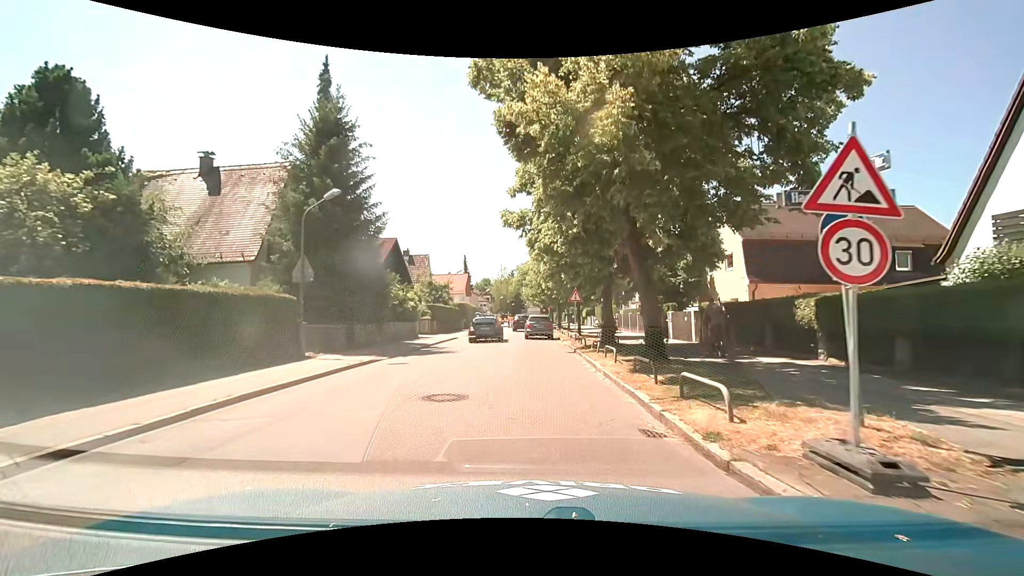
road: tertiary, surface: asphalt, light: Day
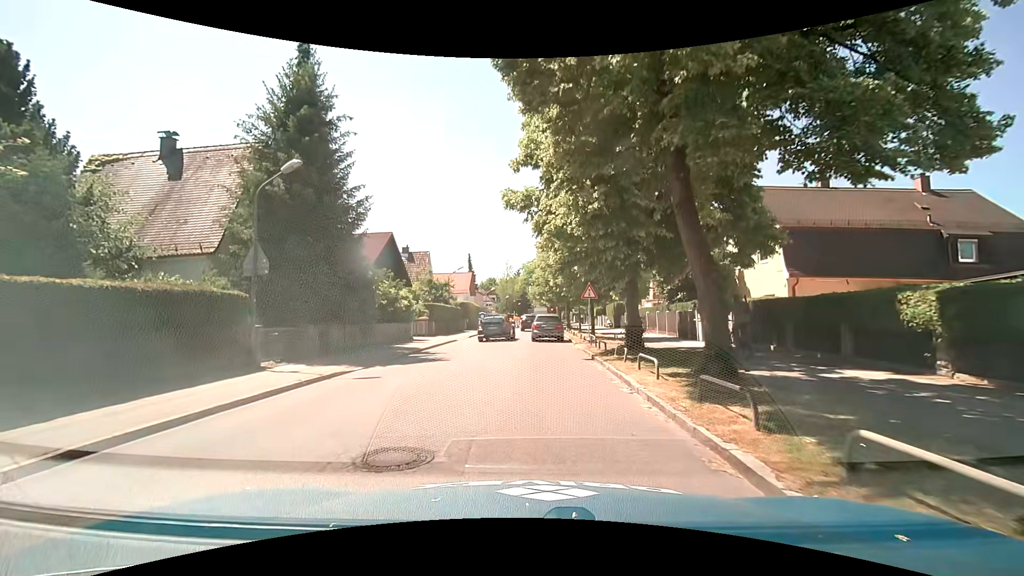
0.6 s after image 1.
(0.0, +3.6) m; -1°
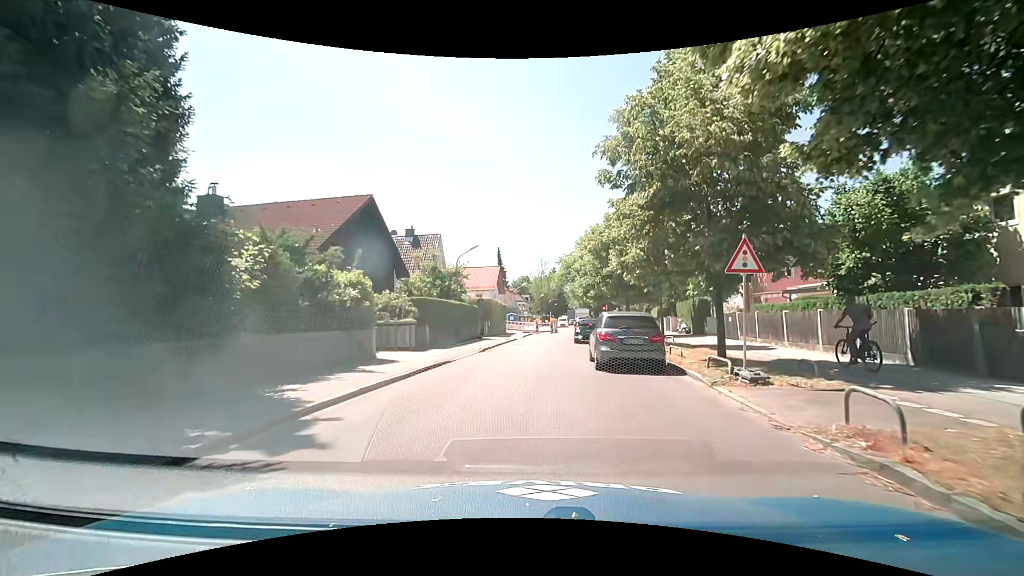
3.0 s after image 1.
(-0.5, +14.5) m; -6°
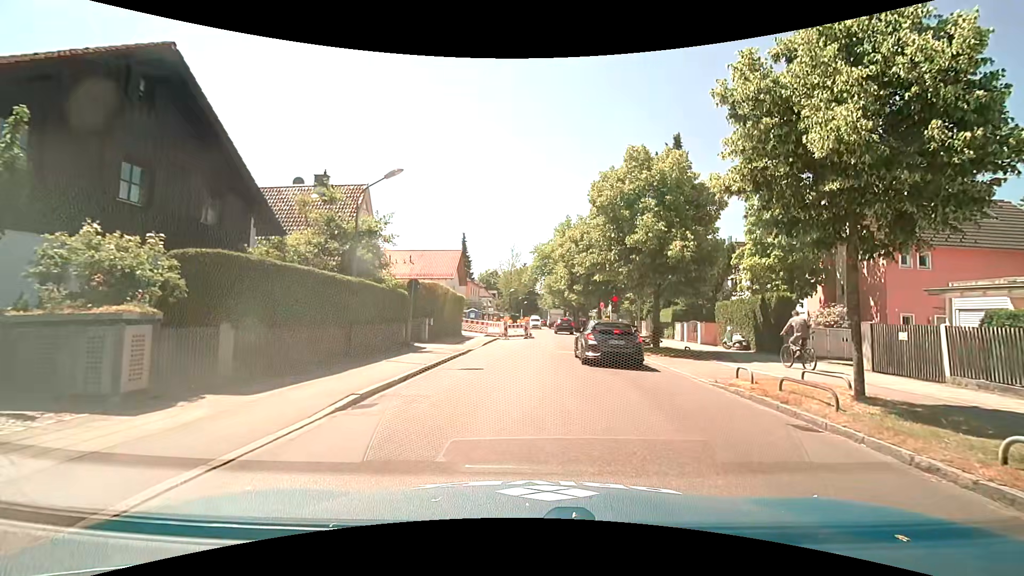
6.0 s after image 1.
(+0.5, +14.9) m; +6°
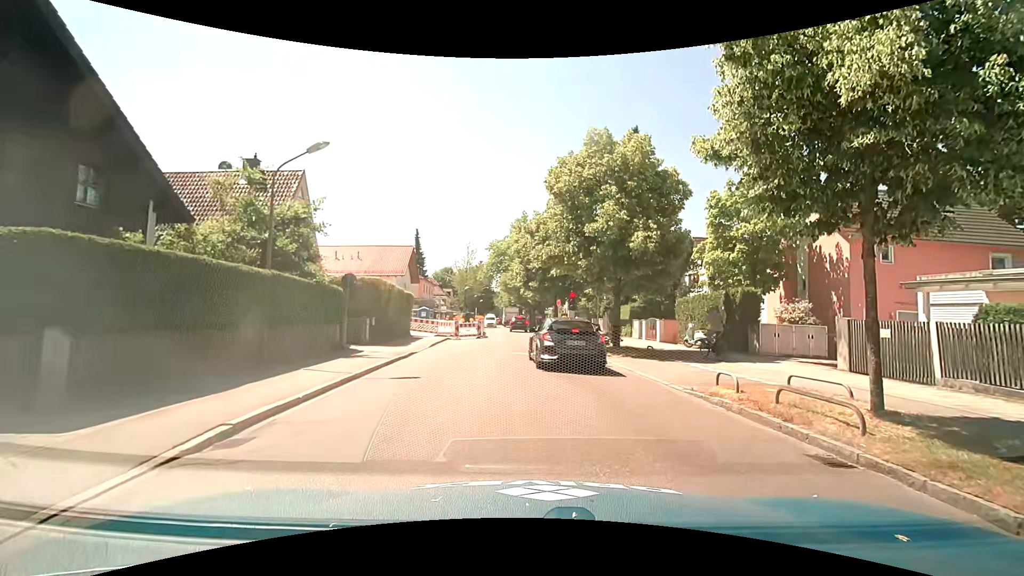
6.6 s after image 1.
(+0.1, +2.1) m; +5°
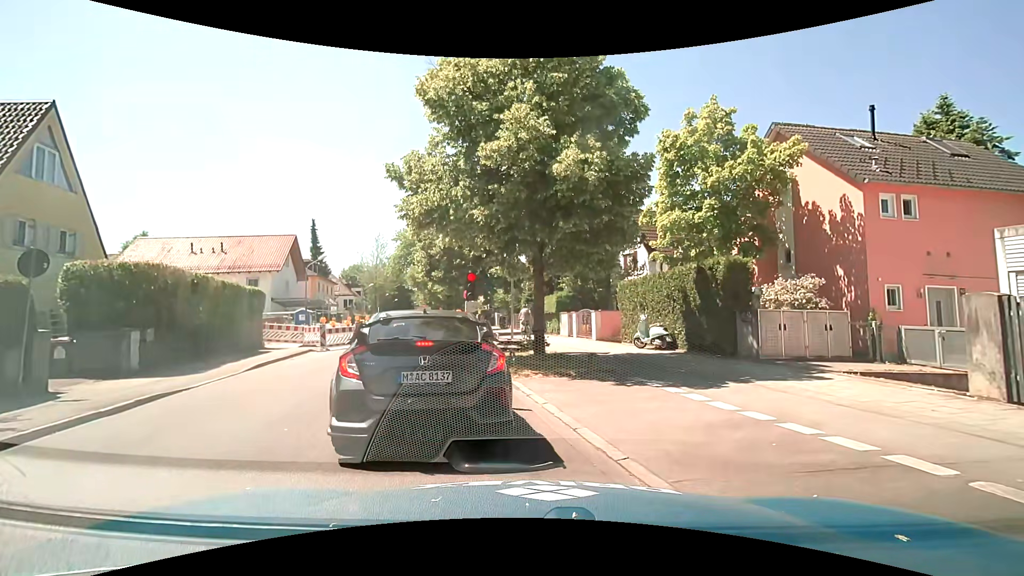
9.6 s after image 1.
(+1.1, +8.1) m; +8°
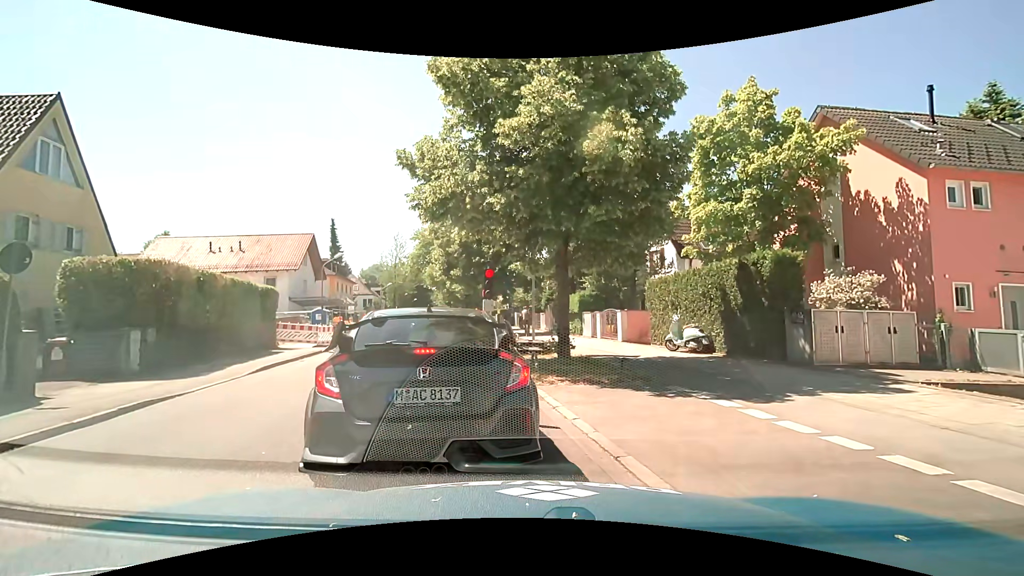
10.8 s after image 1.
(0.0, +1.1) m; -1°
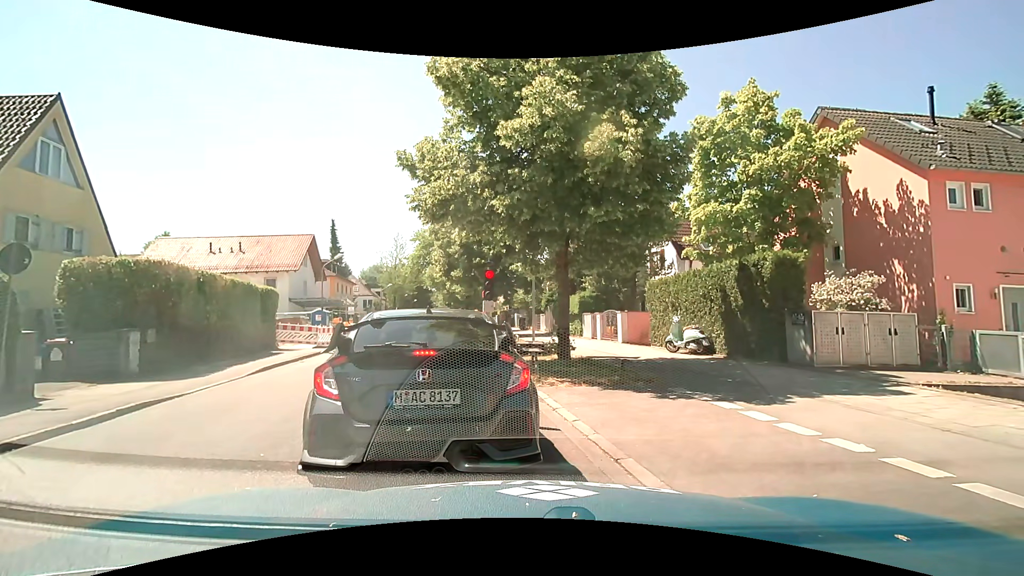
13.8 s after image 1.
(0.0, +0.1) m; 0°
